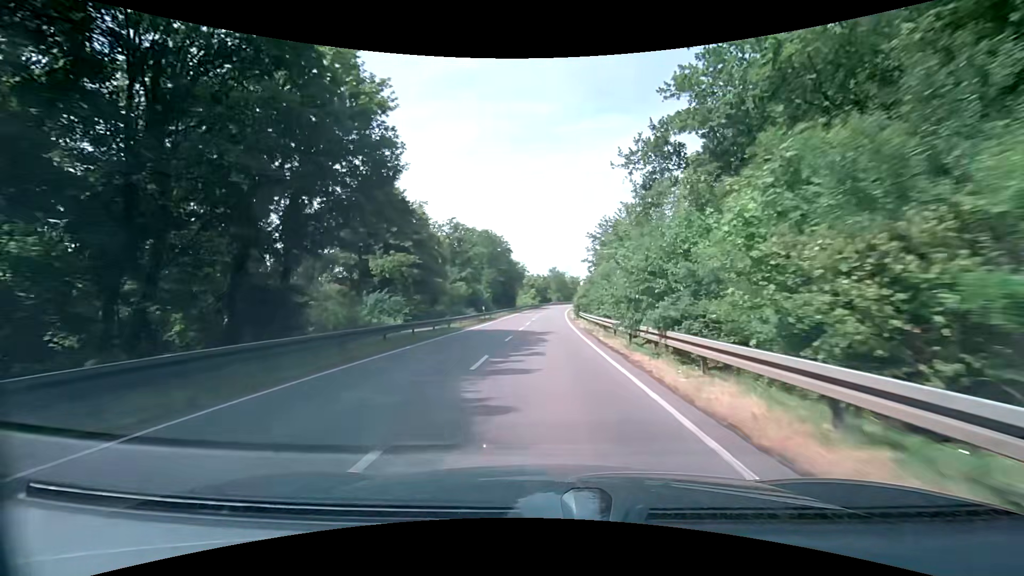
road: secondary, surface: asphalt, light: Day
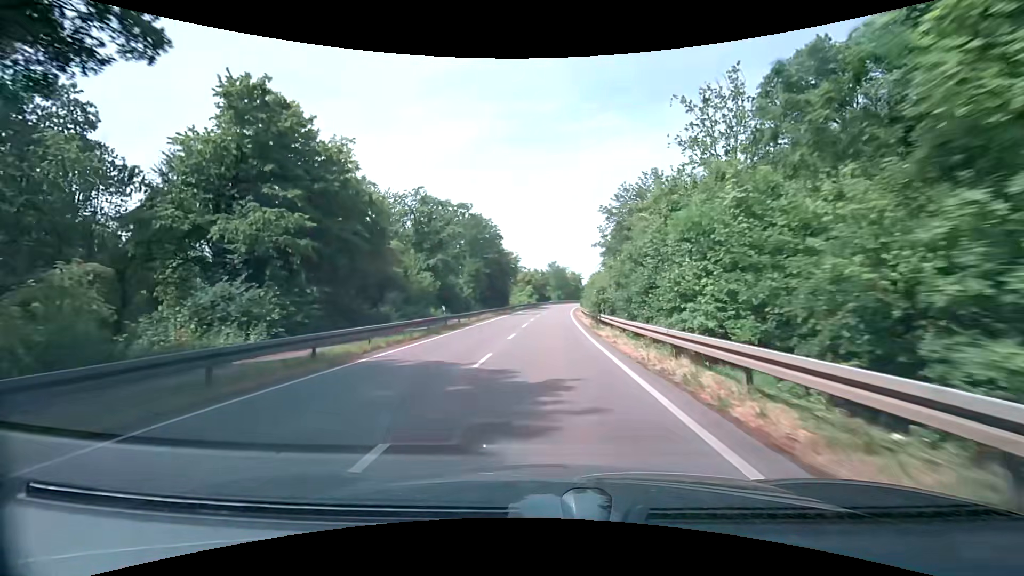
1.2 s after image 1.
(+0.1, +17.9) m; +1°
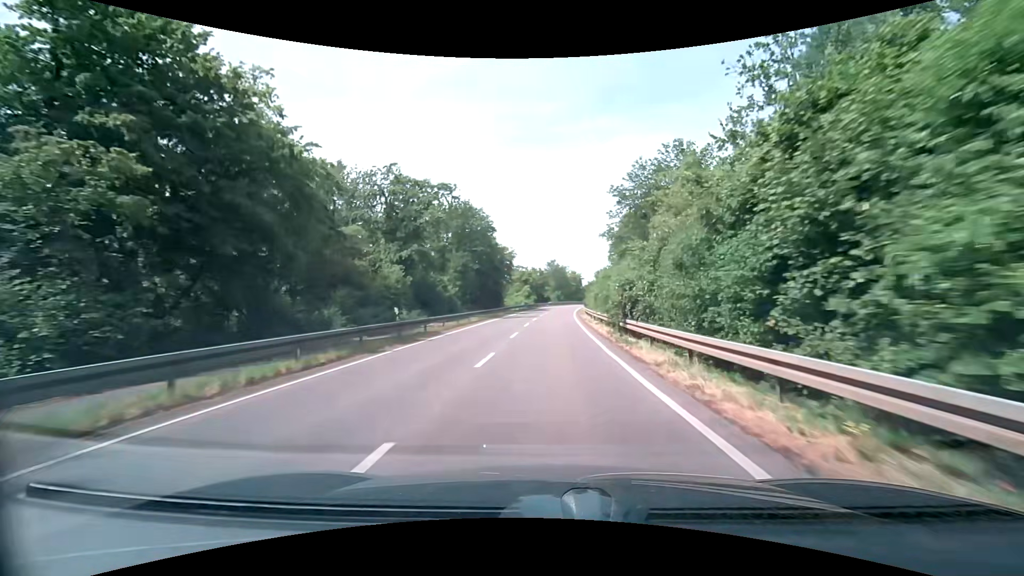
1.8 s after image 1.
(0.0, +9.0) m; 0°
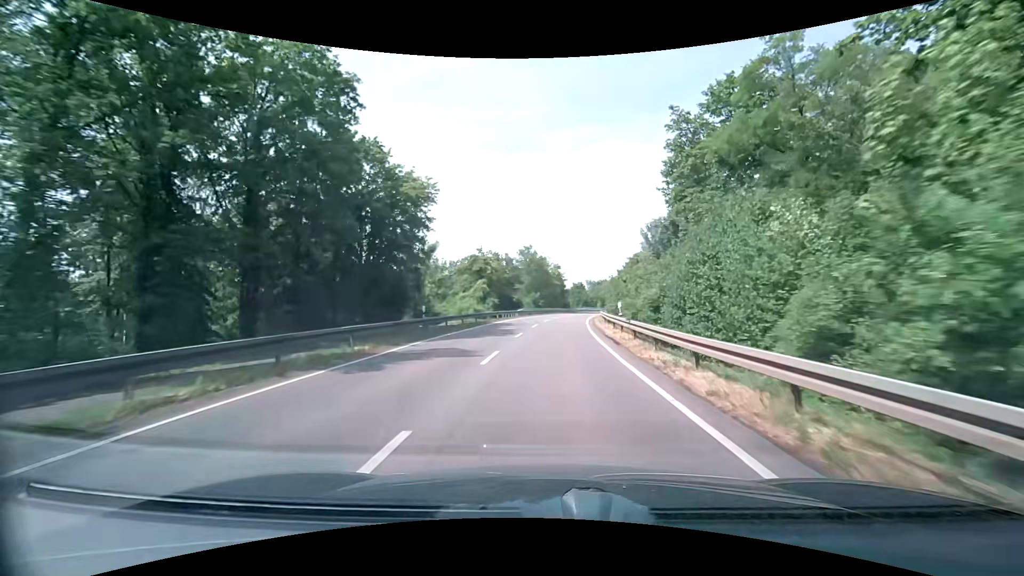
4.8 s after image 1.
(+0.9, +44.7) m; +3°
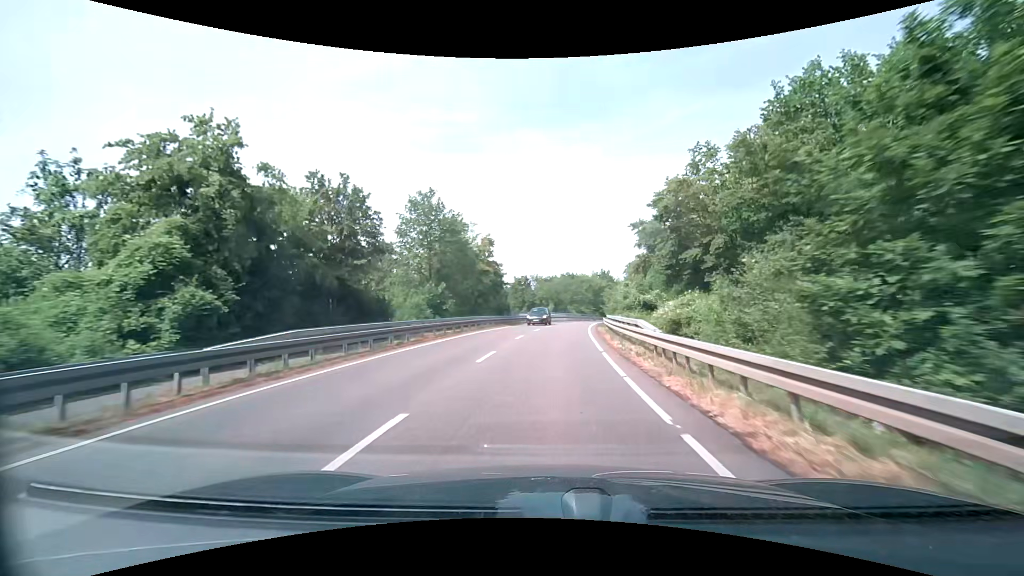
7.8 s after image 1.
(+2.0, +43.7) m; +6°
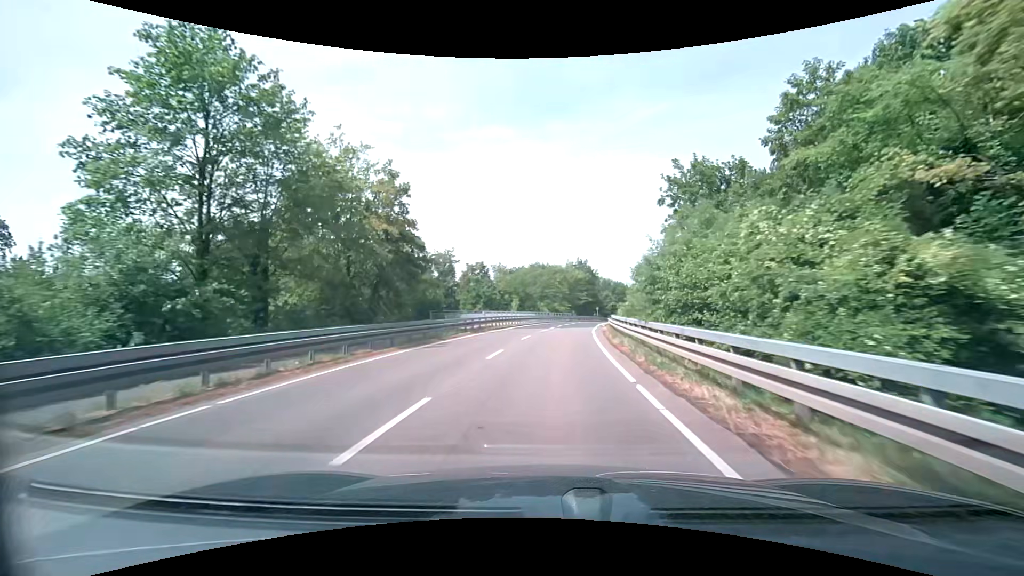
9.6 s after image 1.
(+0.9, +25.8) m; +4°
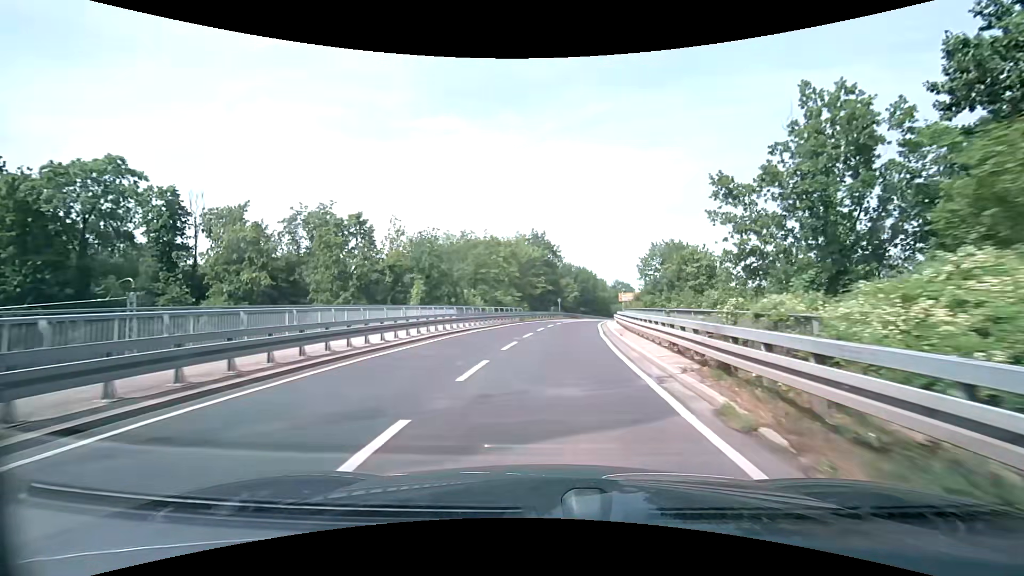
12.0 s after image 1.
(+1.5, +34.4) m; +6°
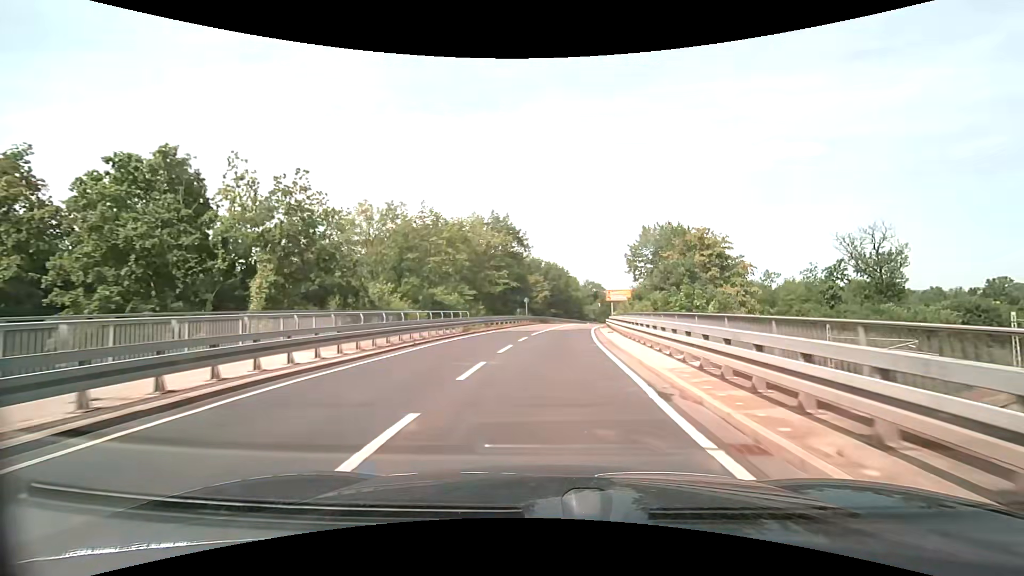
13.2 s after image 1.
(+0.5, +17.3) m; +3°
(0, +10) (+1, +20) (+1, +30) (+2, +40) (+4, +50) (+5, +60) (+7, +70) (+10, +79) (+12, +89) (+15, +98) m
